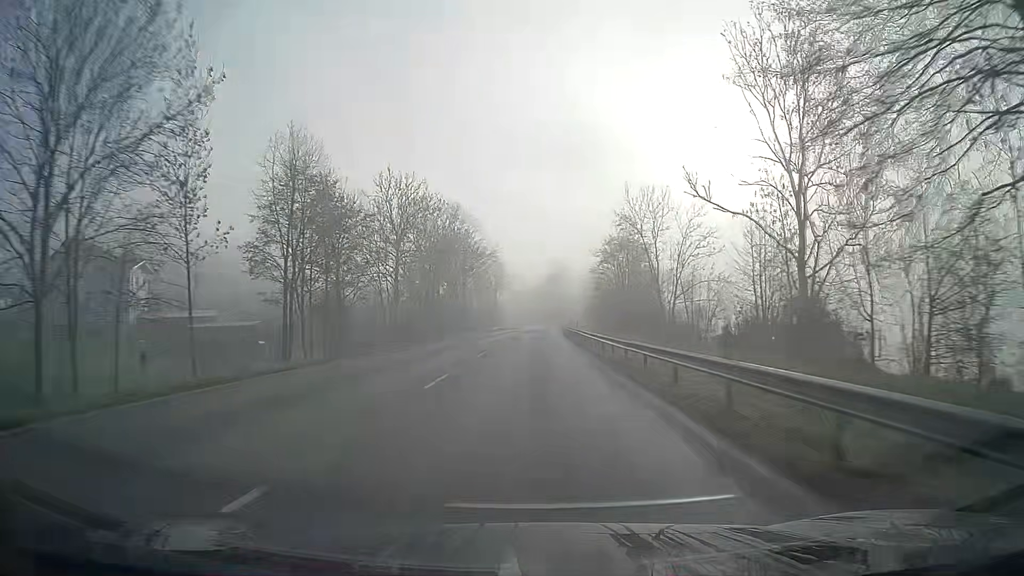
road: primary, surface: asphalt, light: Day
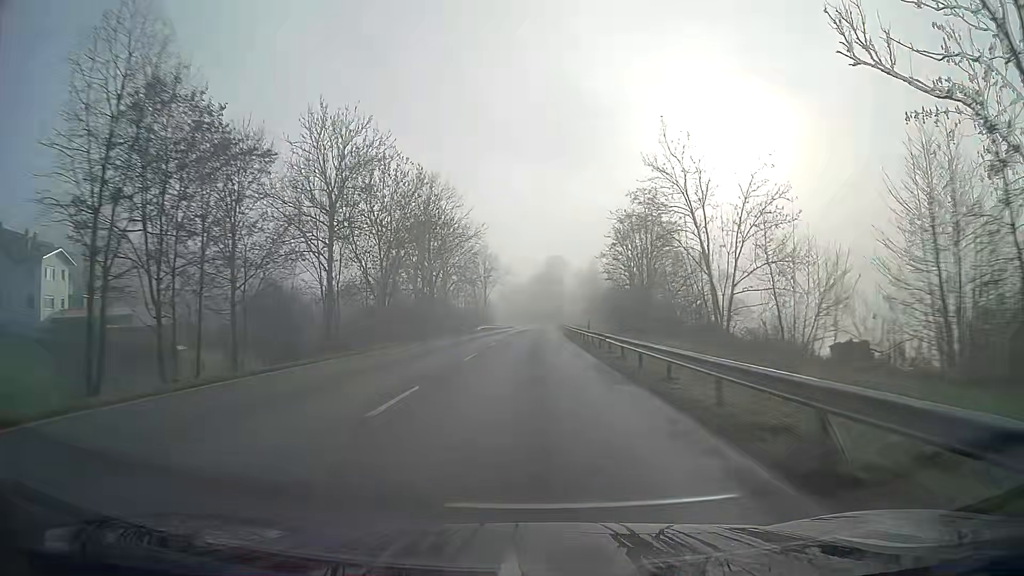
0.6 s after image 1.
(0.0, +15.8) m; 0°
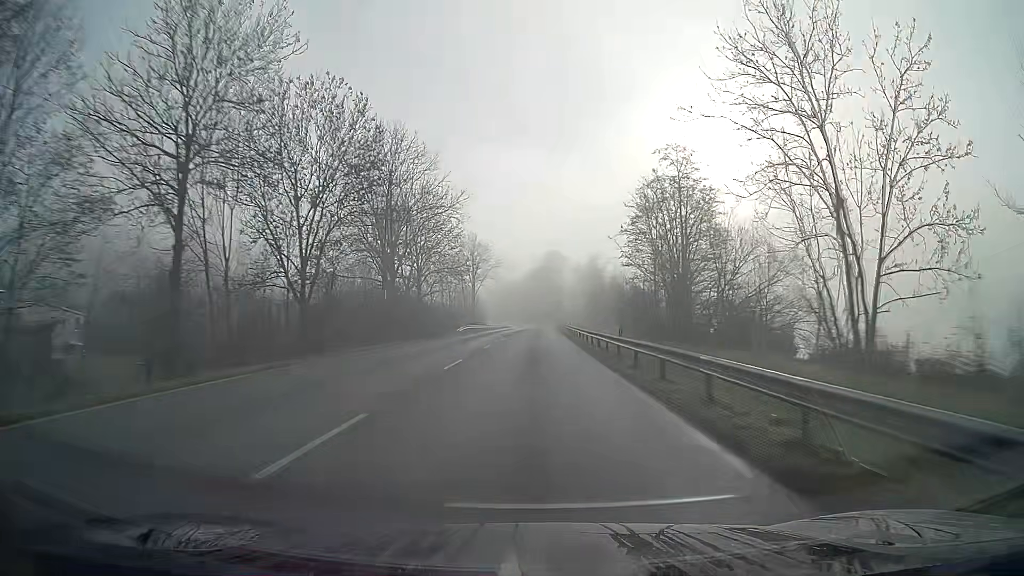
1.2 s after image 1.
(0.0, +15.8) m; 0°
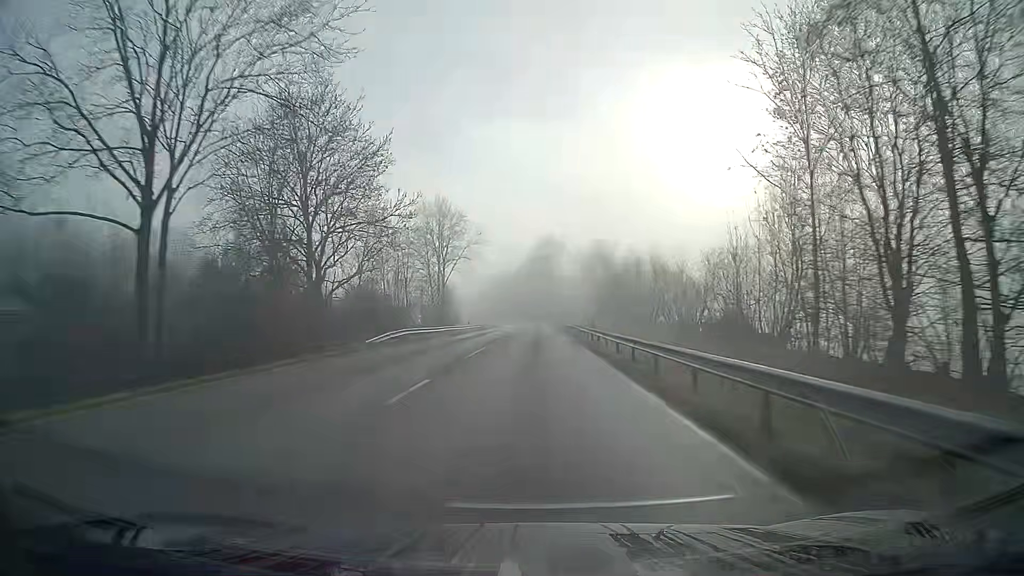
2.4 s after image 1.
(+0.1, +30.9) m; 0°
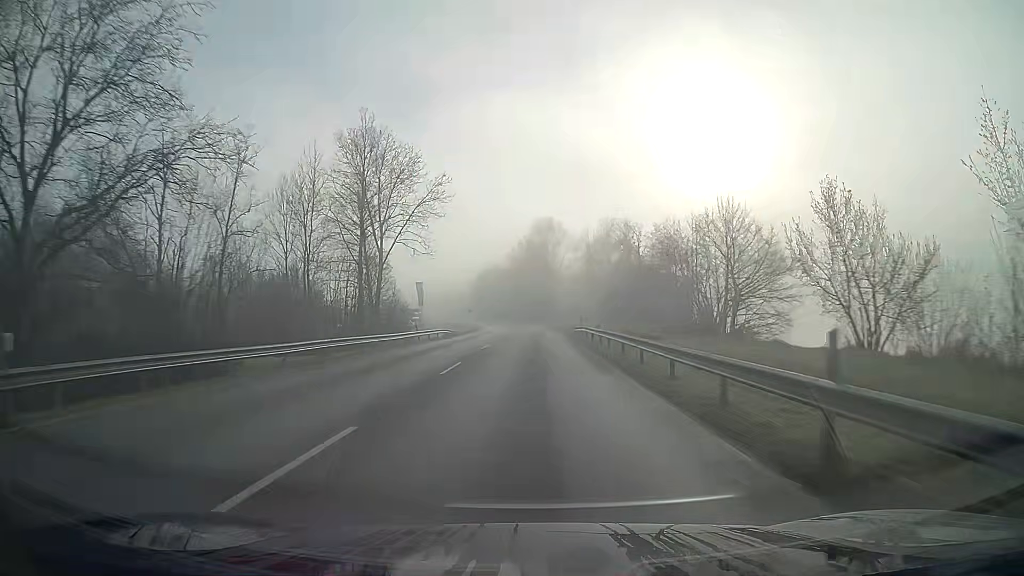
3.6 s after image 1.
(+0.1, +29.9) m; 0°
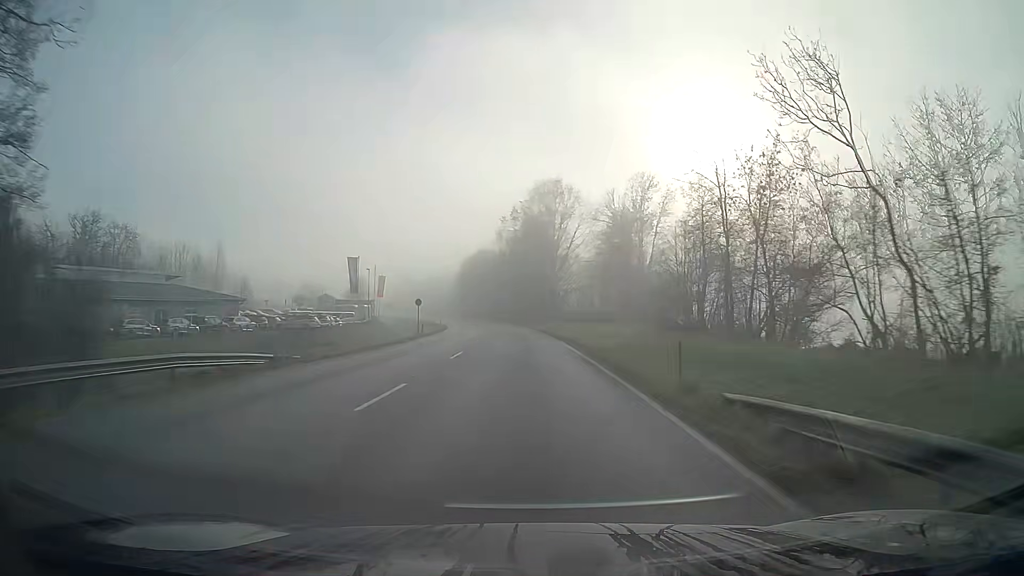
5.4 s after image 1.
(+0.1, +42.3) m; 0°
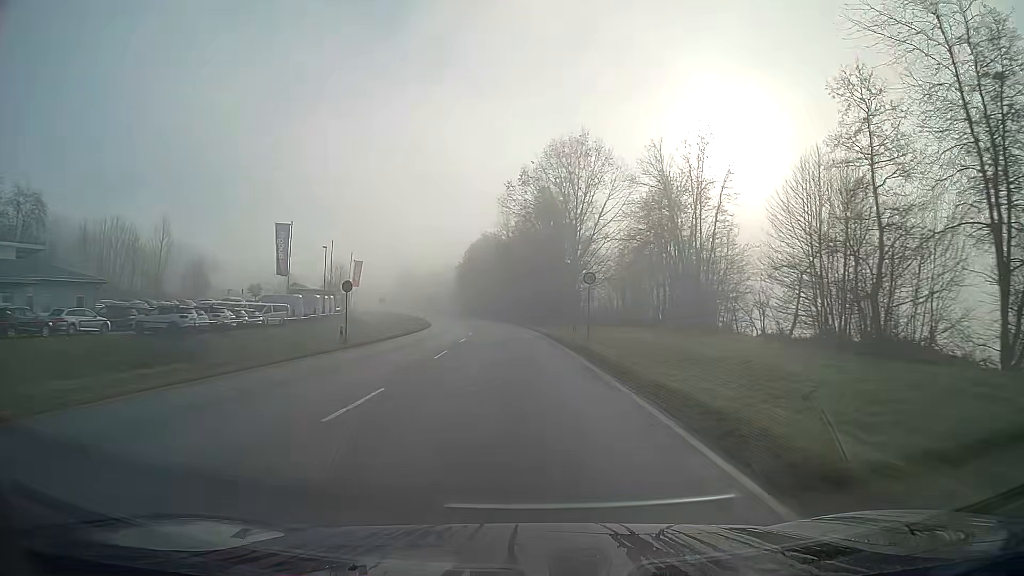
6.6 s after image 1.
(-0.2, +25.0) m; -1°
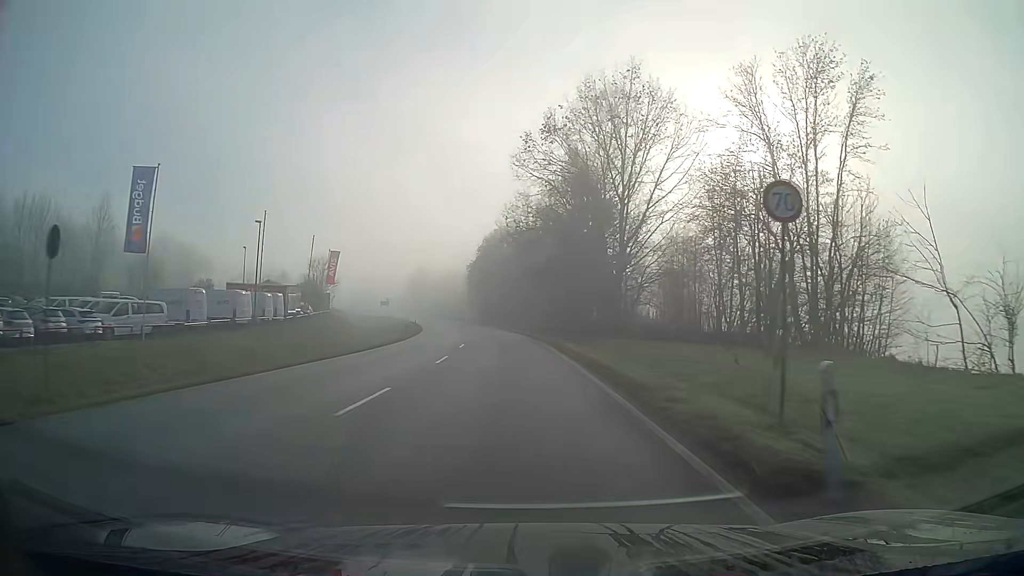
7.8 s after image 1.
(-0.4, +22.7) m; -2°
